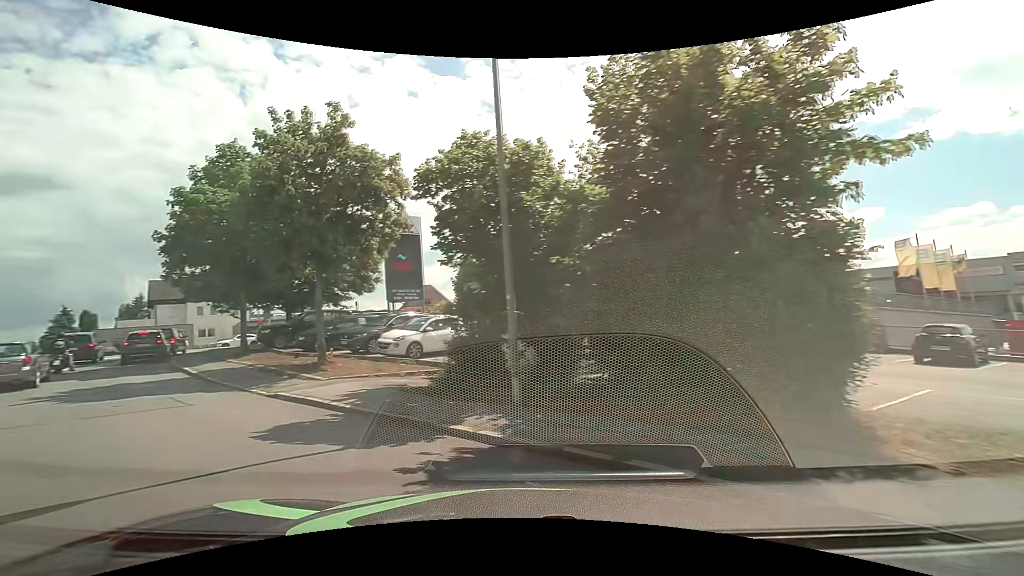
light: Day
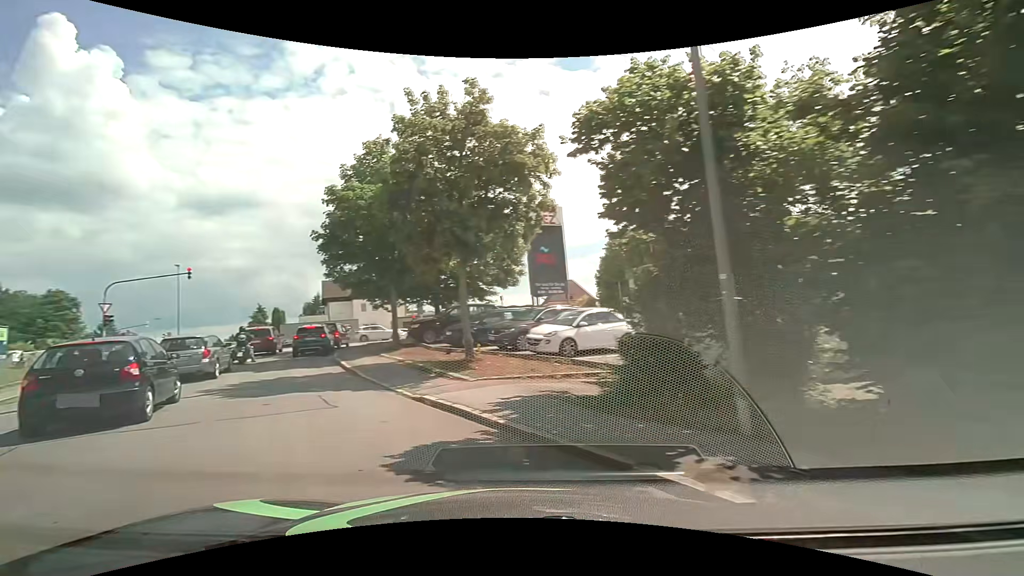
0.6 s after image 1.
(-0.3, +2.4) m; -17°
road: residential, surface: asphalt
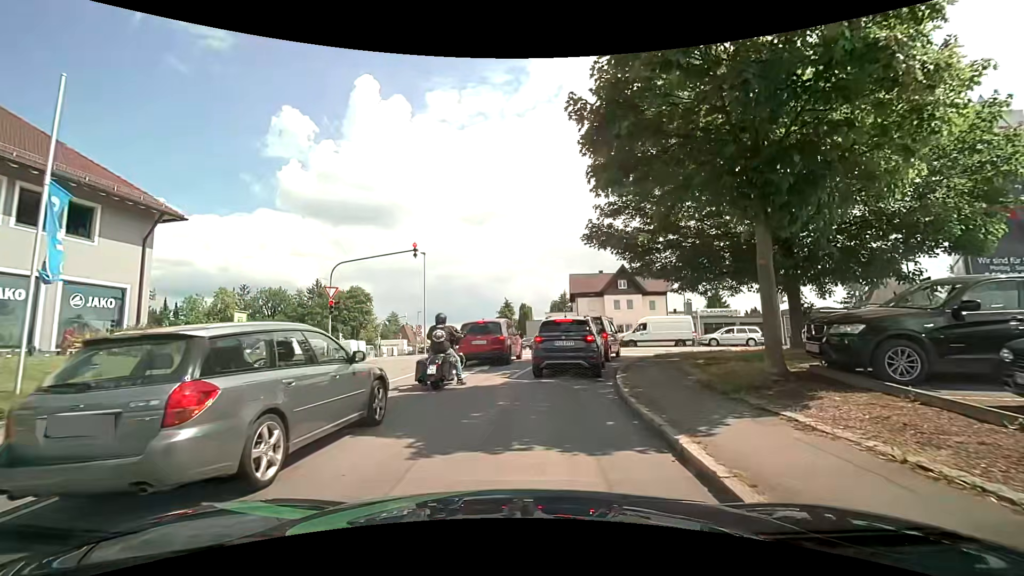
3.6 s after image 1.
(-4.6, +13.2) m; -26°
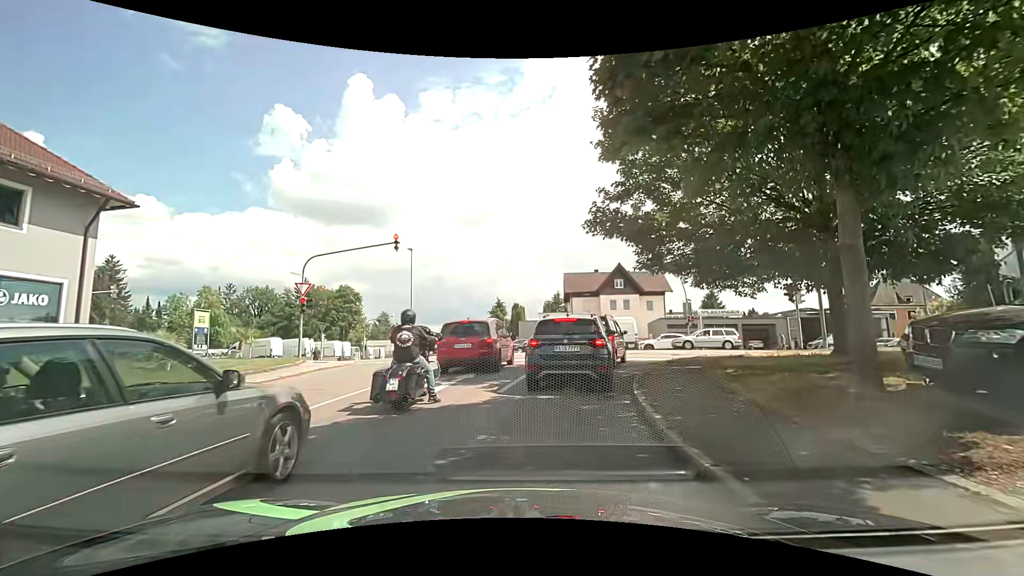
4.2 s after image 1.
(0.0, +2.5) m; 0°
(0, +10) (+3, +20) (+8, +28) (+18, +30) (+28, +30) (+38, +29) (+48, +28) (+58, +27) (+68, +26) (+78, +25) m
